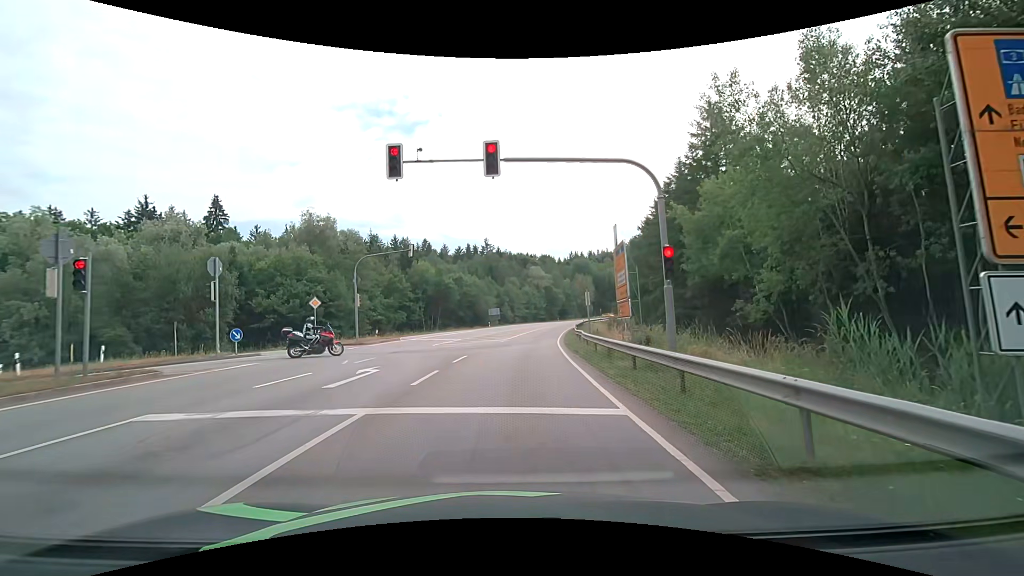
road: secondary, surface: asphalt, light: Day
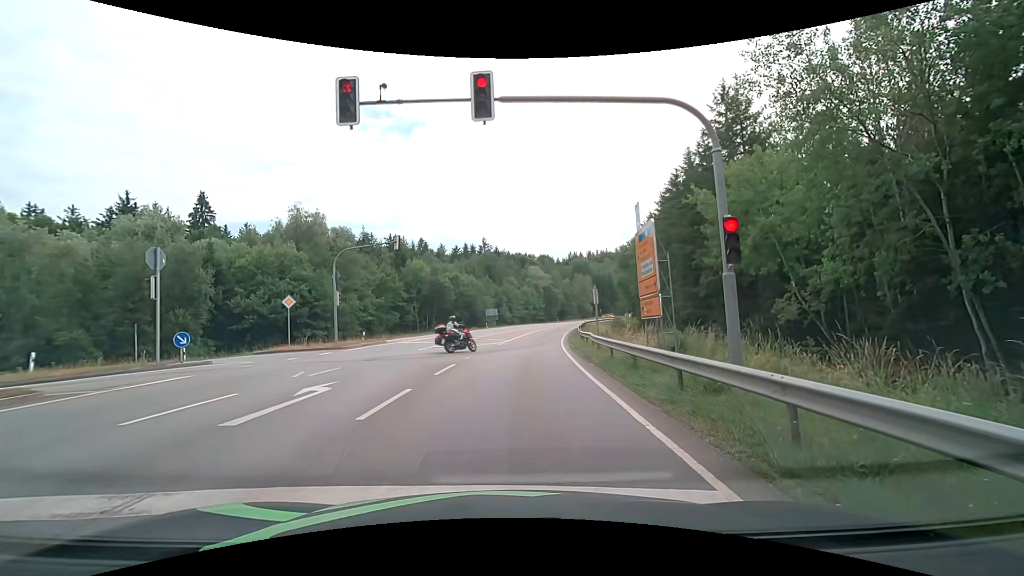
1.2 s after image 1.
(0.0, +3.3) m; 0°
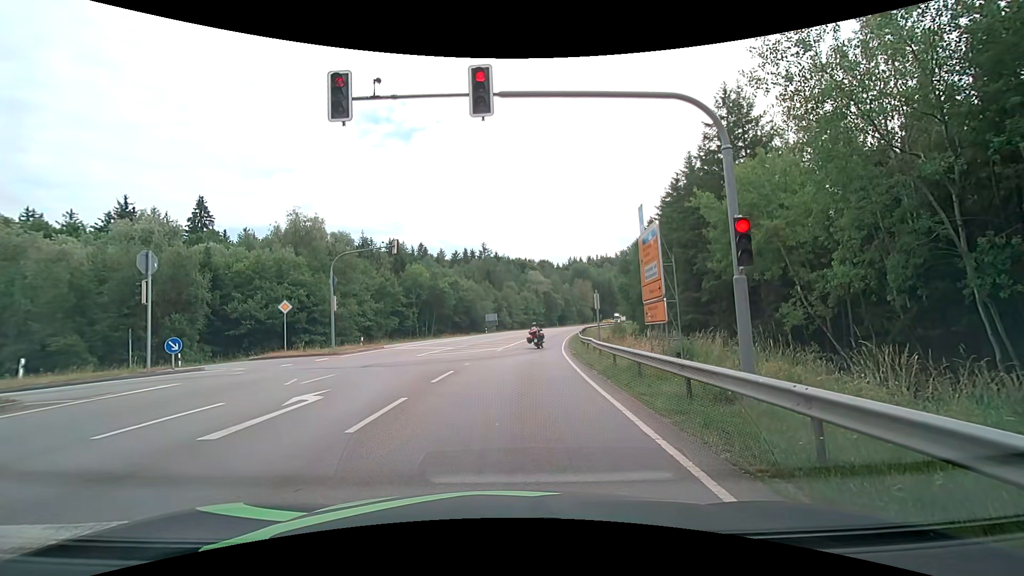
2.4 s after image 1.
(0.0, +0.4) m; 0°
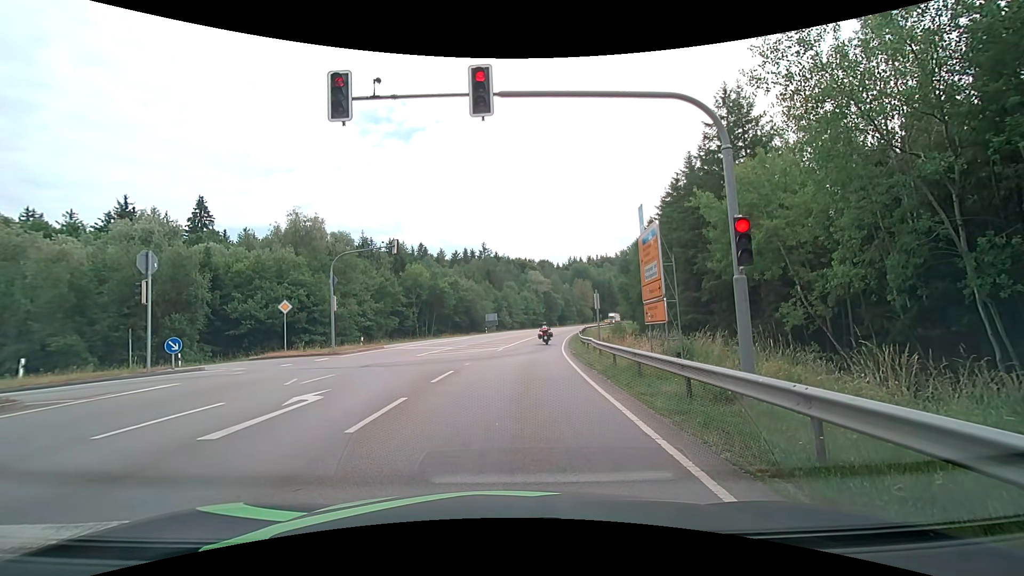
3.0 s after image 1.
(0.0, 0.0) m; 0°
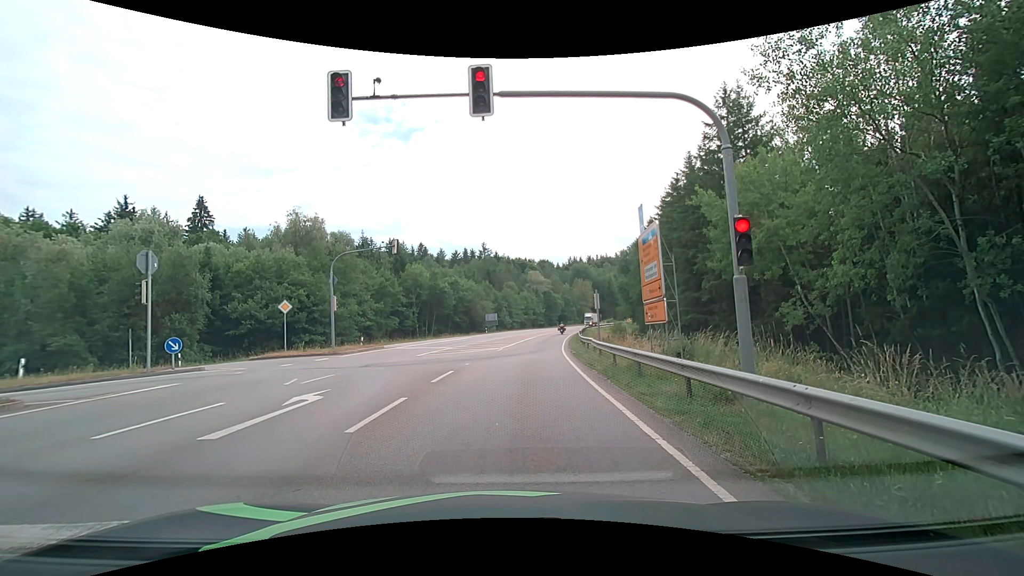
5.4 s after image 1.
(0.0, 0.0) m; 0°
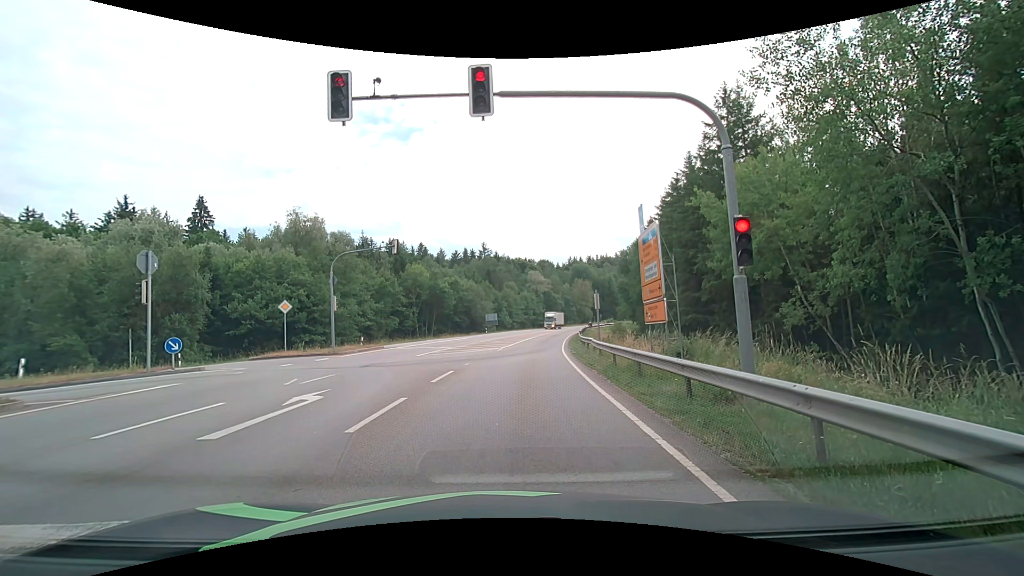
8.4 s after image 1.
(0.0, 0.0) m; 0°
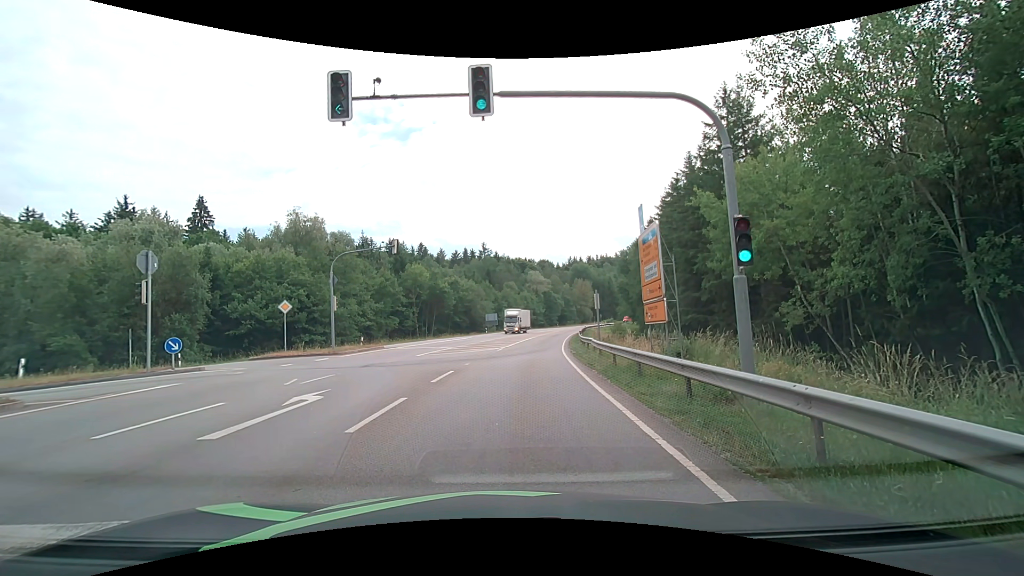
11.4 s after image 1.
(0.0, 0.0) m; 0°
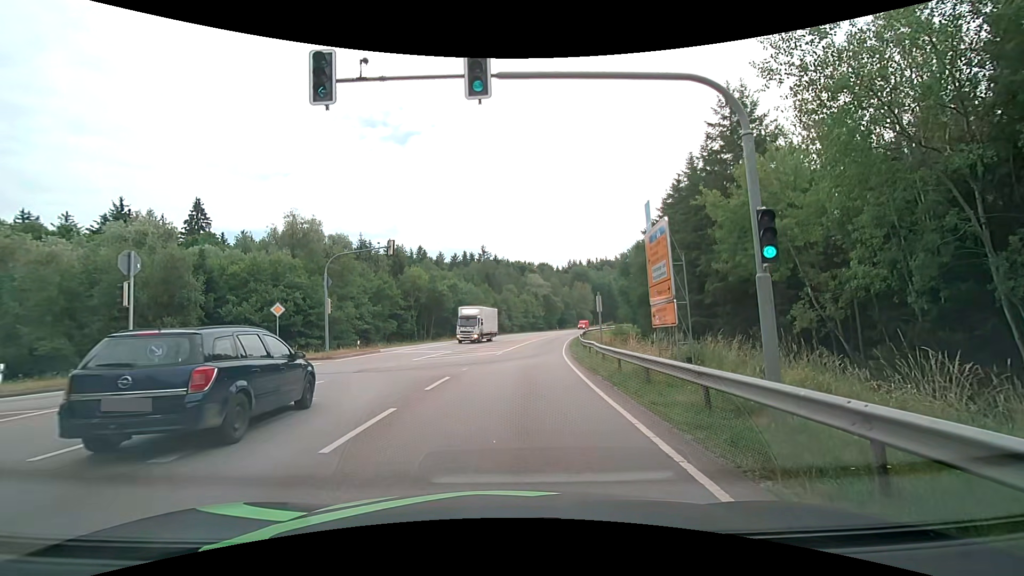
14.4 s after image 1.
(0.0, +0.9) m; -1°
(0, +10) (+1, +20) (+1, +30) (+2, +40) (+4, +50) (+5, +60) (+7, +70) (+9, +79) (+11, +89) (+13, +99) m
